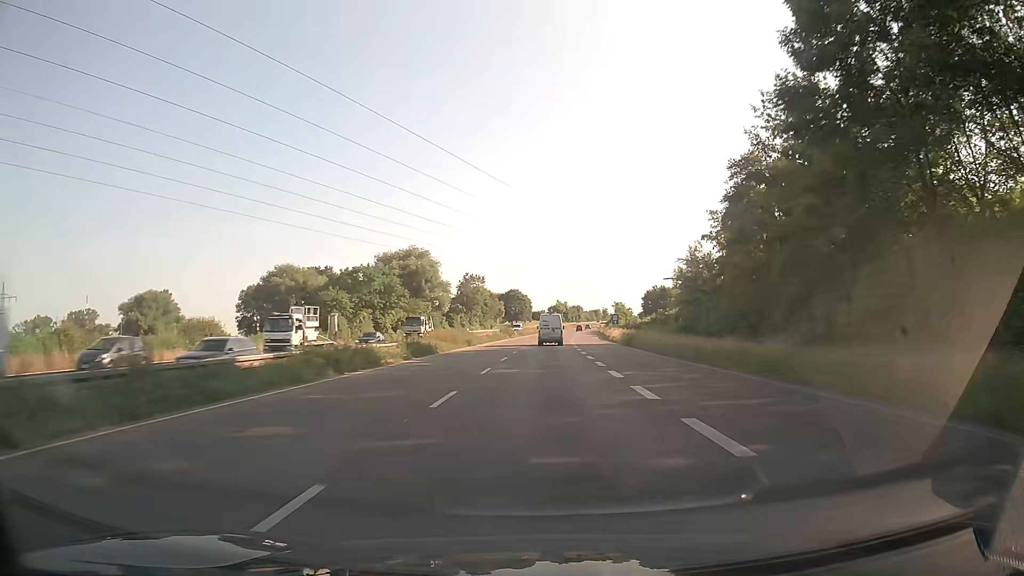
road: trunk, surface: asphalt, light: Day
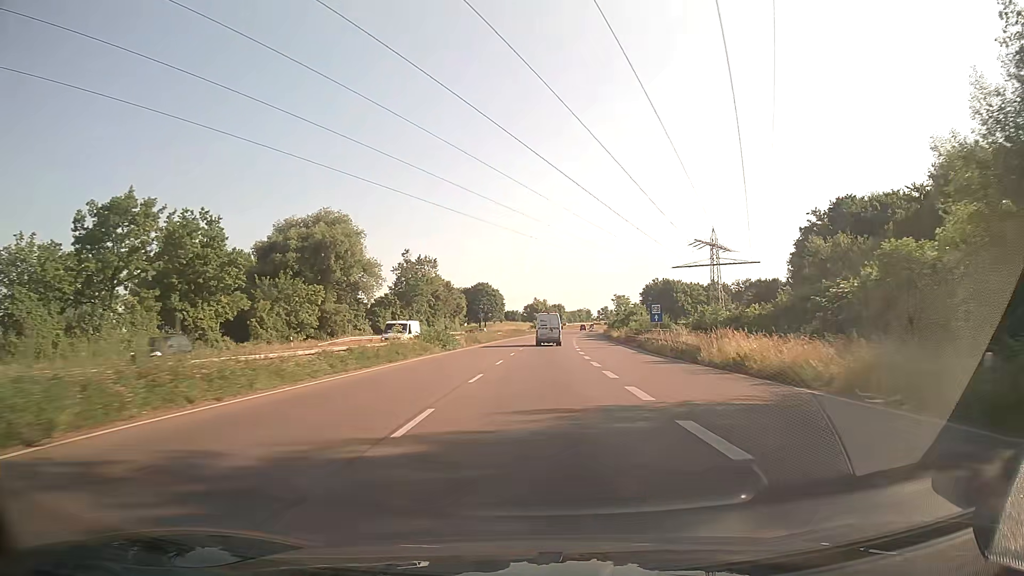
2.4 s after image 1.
(+0.9, +48.4) m; +2°
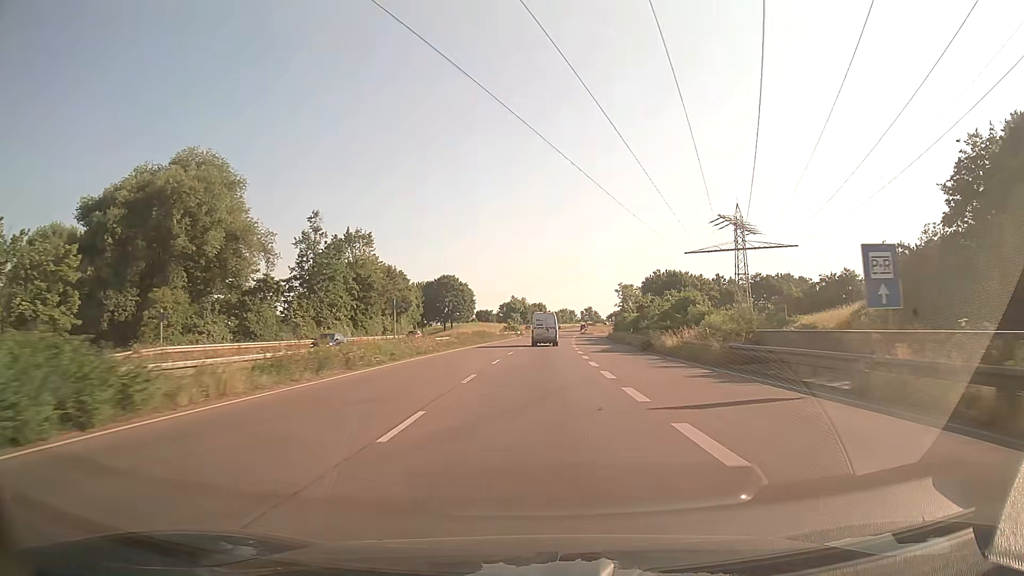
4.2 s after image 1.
(+0.5, +36.5) m; +2°
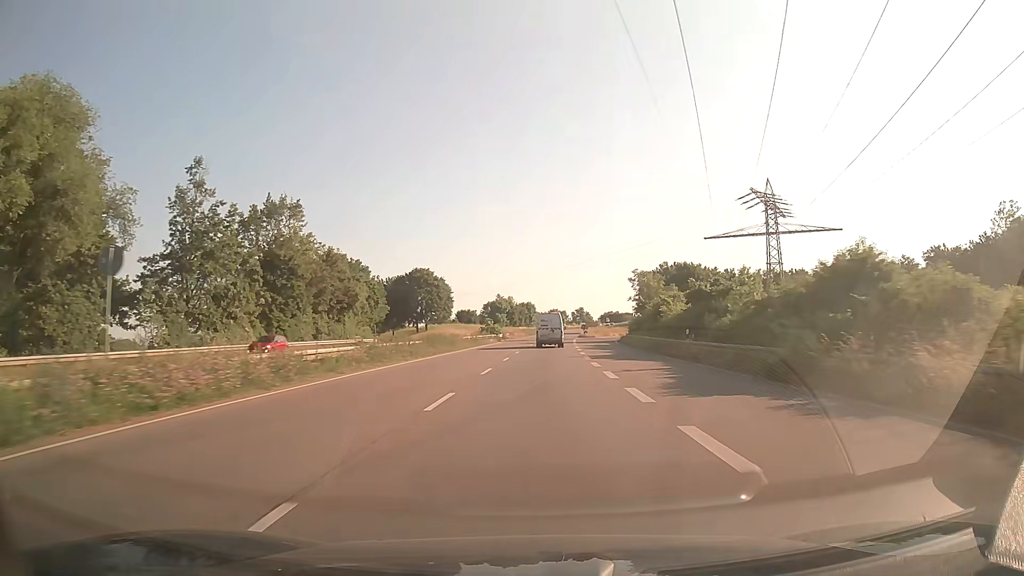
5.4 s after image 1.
(+0.3, +24.4) m; +1°
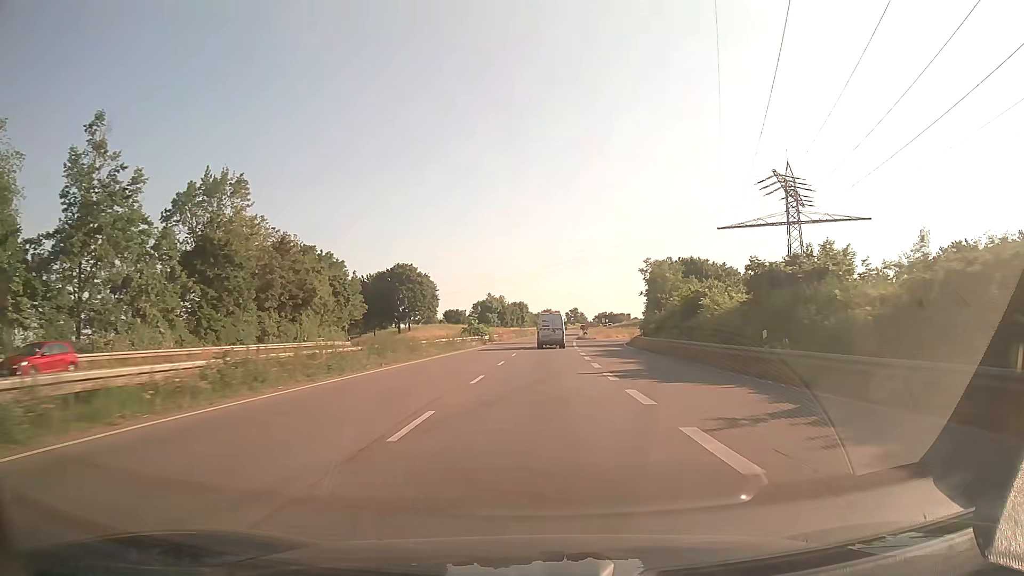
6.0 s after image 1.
(+0.1, +12.2) m; 0°
(0, +10) (0, +20) (0, +30) (+1, +40) (+1, +50) (+2, +60) (+2, +70) (+3, +80) (+4, +90) (+4, +100) m
